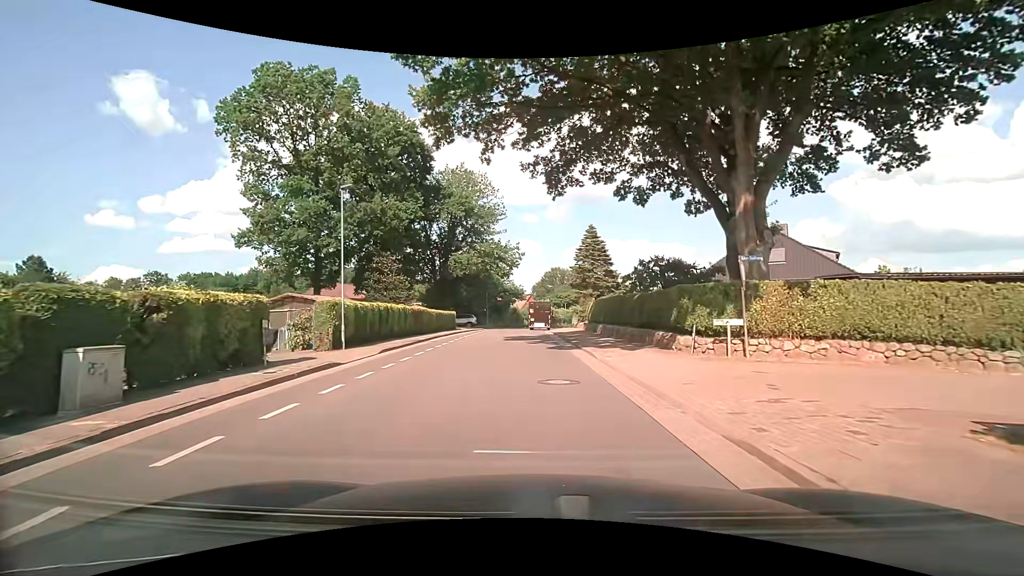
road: tertiary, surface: asphalt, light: Day
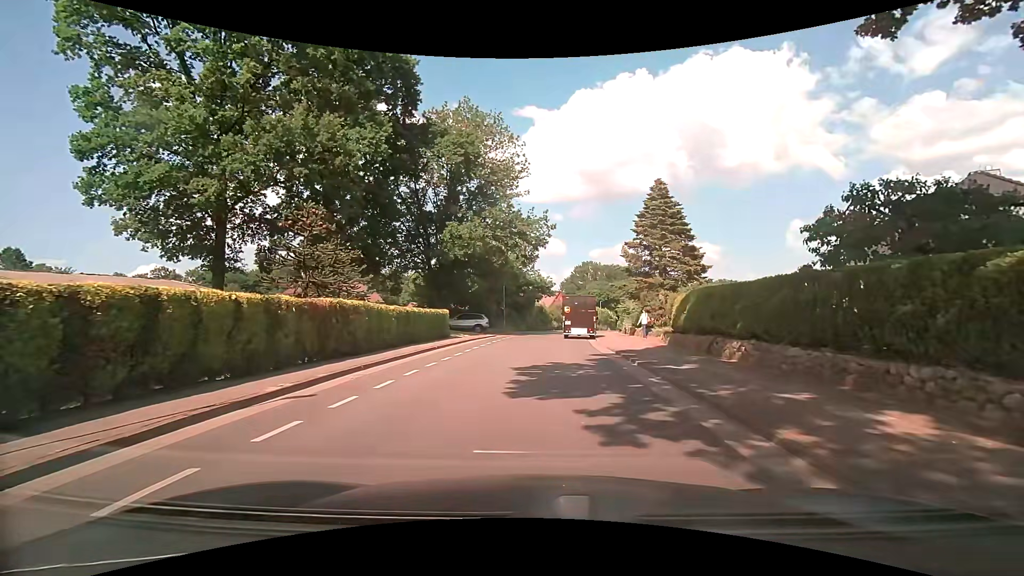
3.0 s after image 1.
(-0.6, +16.5) m; -4°
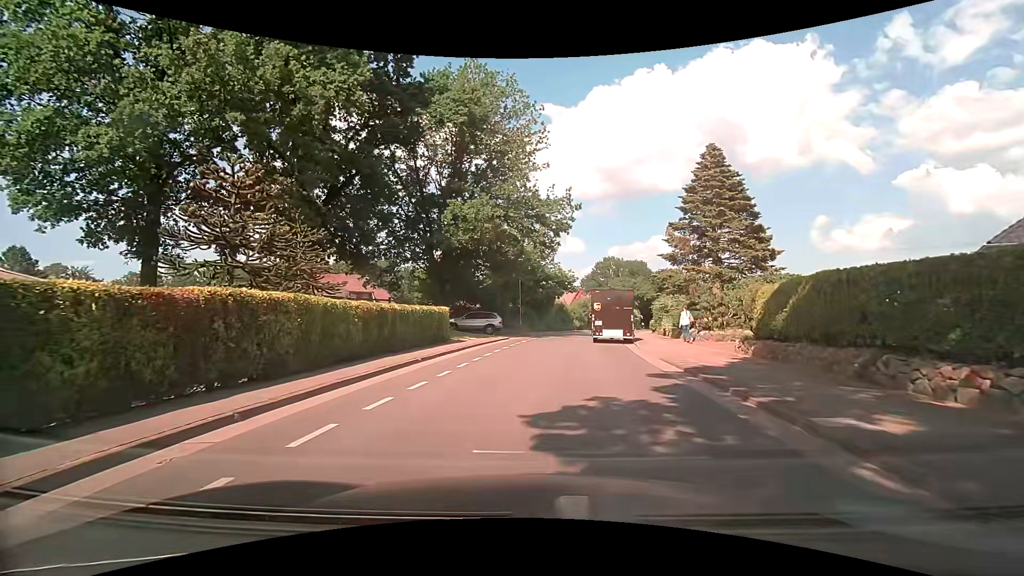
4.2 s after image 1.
(-0.1, +6.2) m; 0°
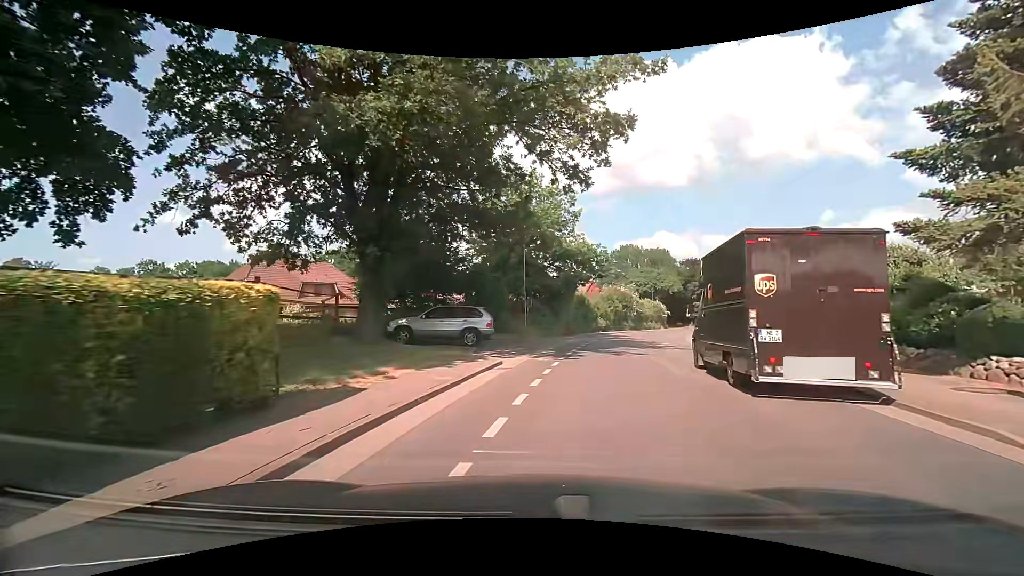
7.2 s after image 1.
(-0.9, +17.1) m; -2°
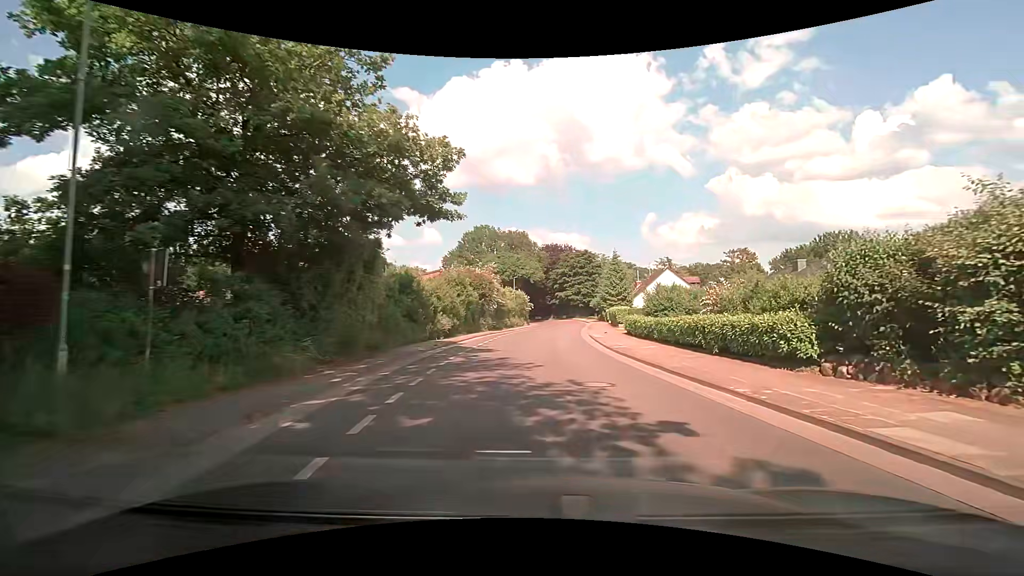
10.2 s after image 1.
(+2.7, +20.7) m; +17°
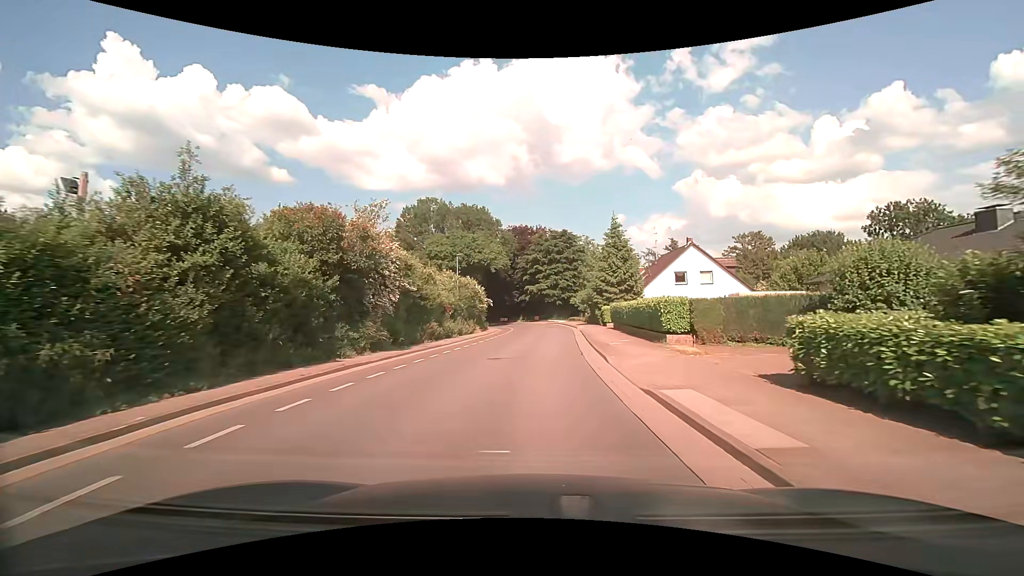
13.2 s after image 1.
(+0.9, +23.5) m; +3°
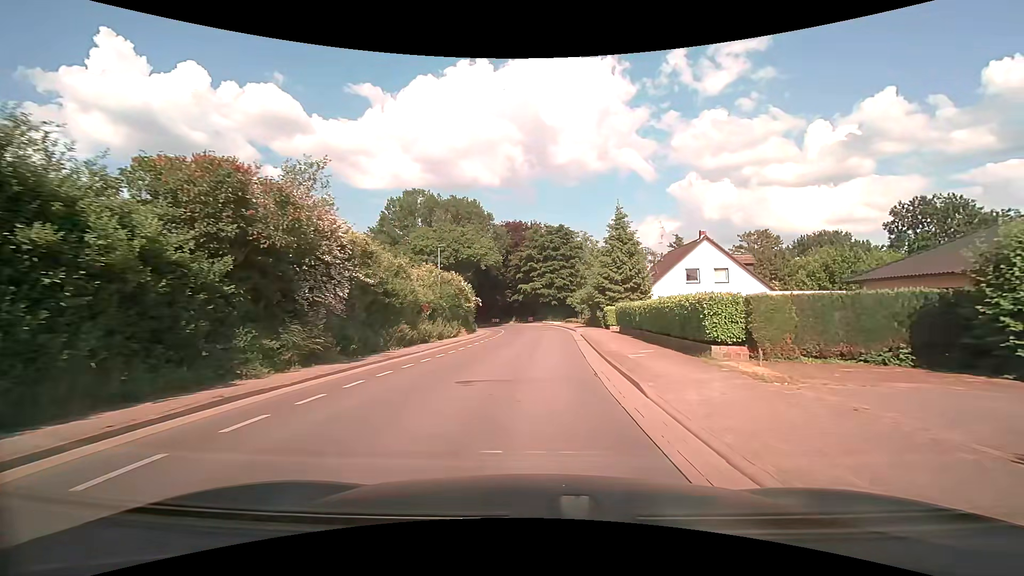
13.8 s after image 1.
(0.0, +5.1) m; +1°
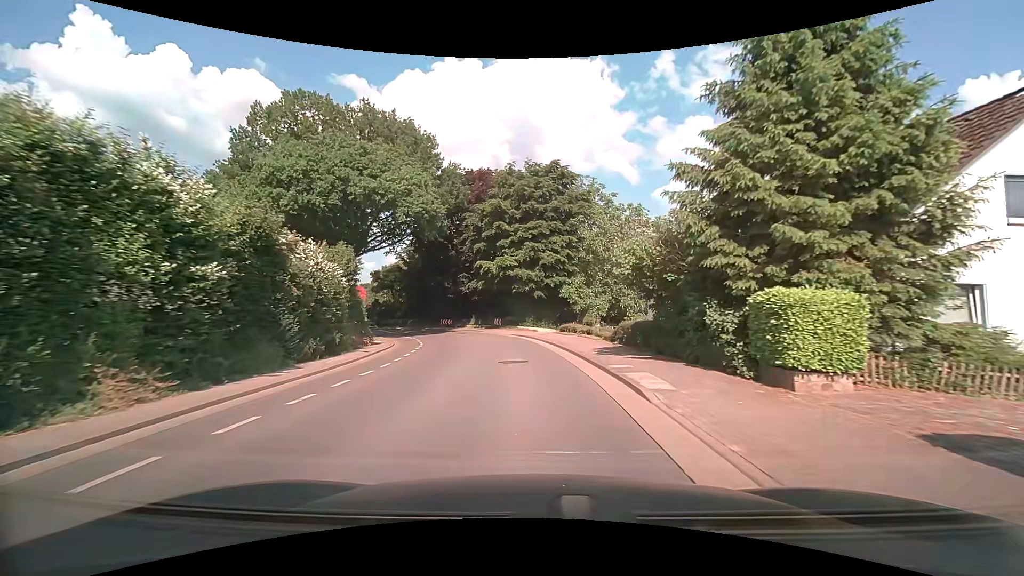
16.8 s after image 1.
(+0.9, +29.0) m; +2°
(0, +10) (-1, +20) (-3, +30) (-6, +39) (-11, +48) (-17, +56) (-24, +63) (-32, +69) (-40, +75) (-48, +80) m
